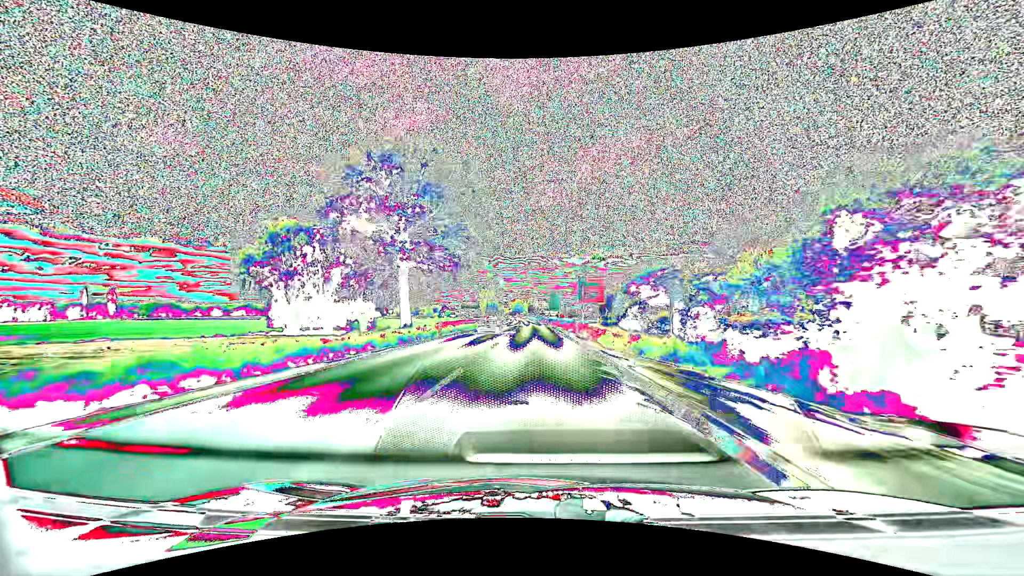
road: primary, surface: asphalt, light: Day
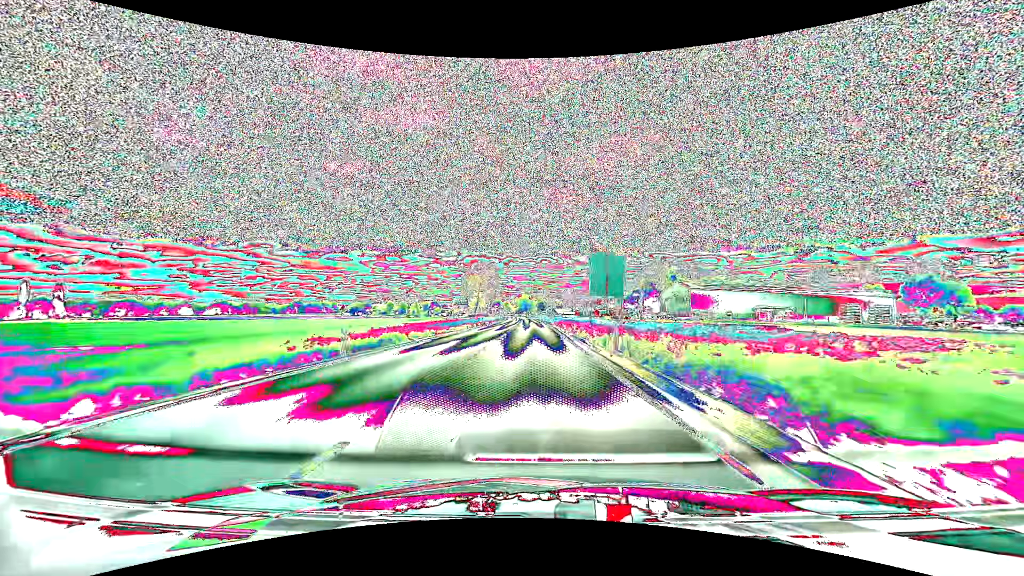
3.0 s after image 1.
(-0.6, +67.4) m; -1°
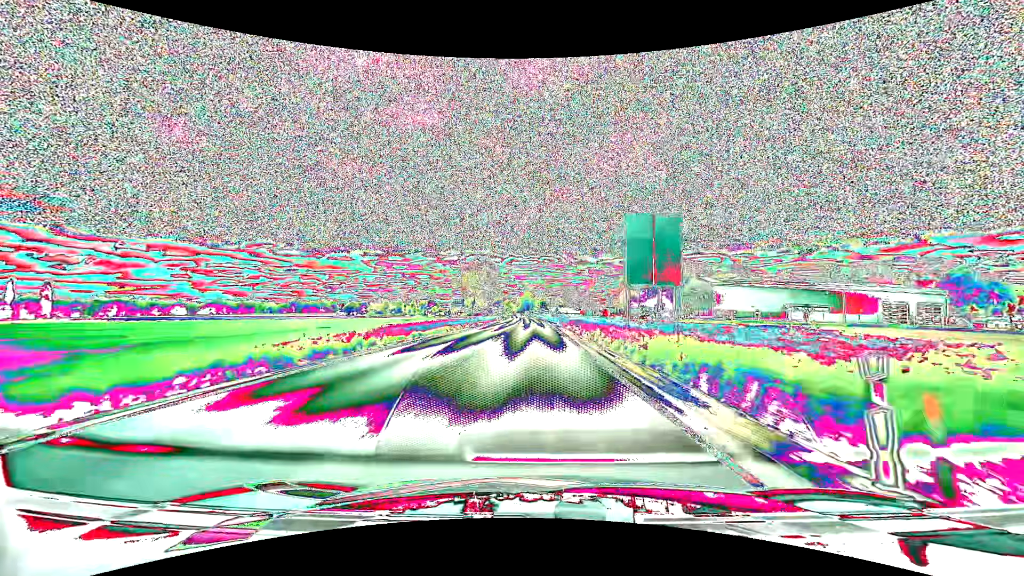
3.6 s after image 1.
(-0.1, +13.5) m; 0°
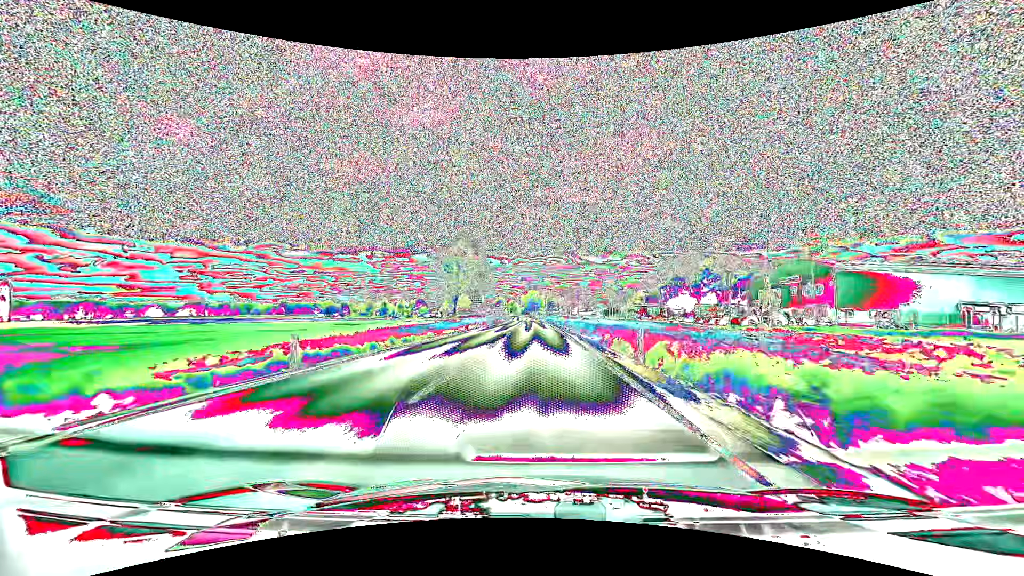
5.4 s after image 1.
(-0.3, +40.5) m; -1°
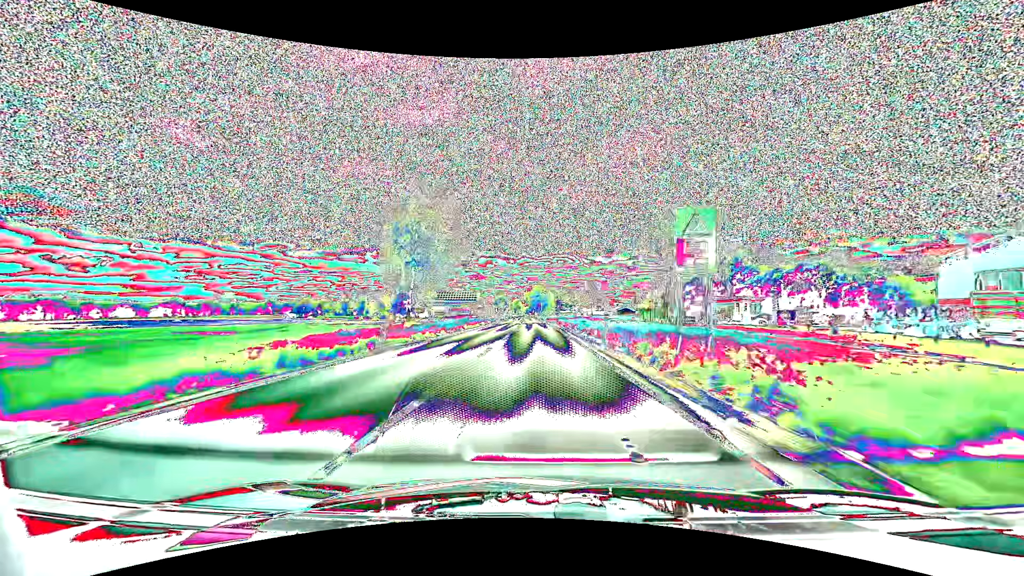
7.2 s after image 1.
(-0.3, +40.6) m; -1°
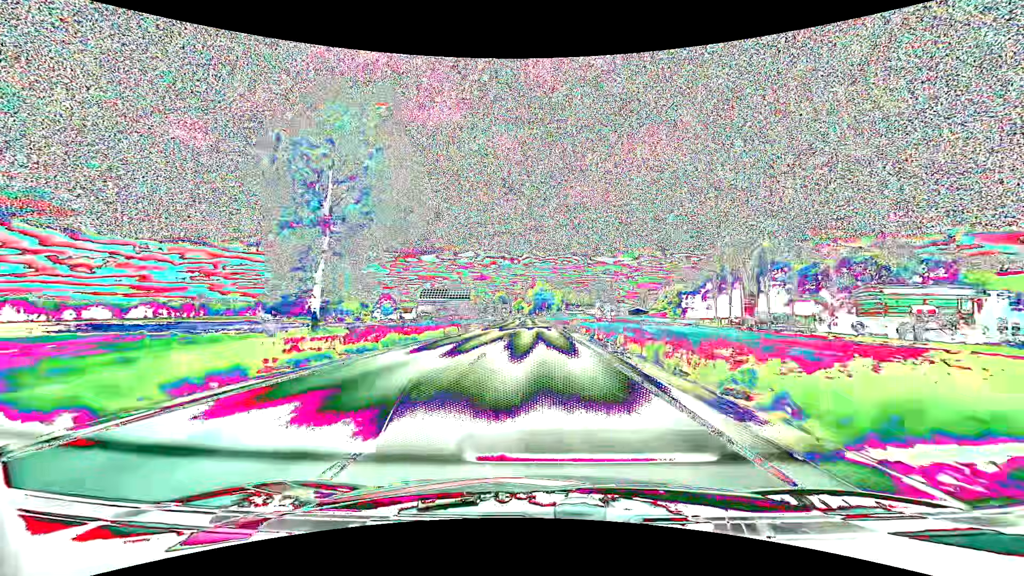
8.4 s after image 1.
(-0.1, +27.2) m; 0°
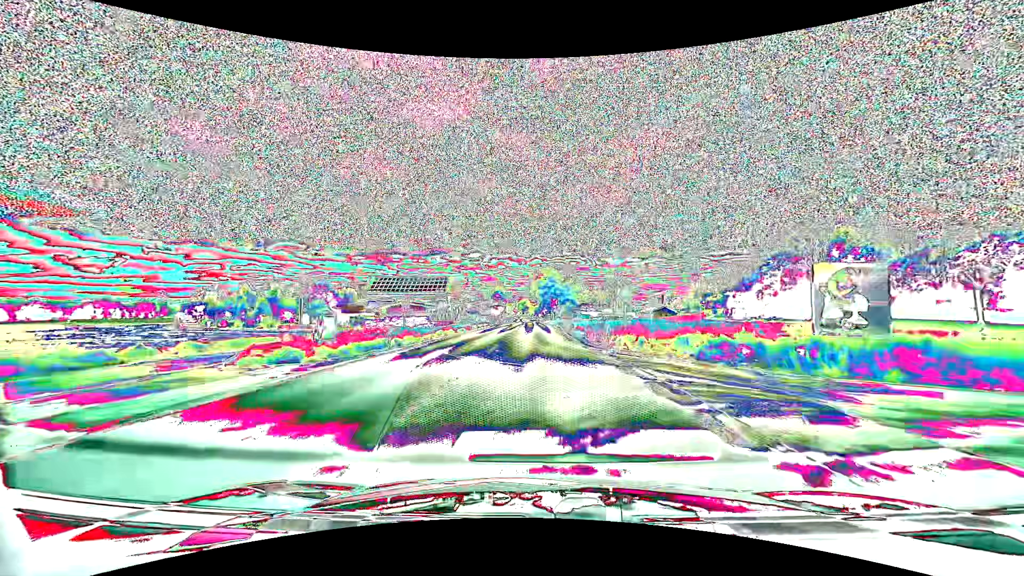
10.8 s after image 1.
(-0.4, +54.8) m; -1°
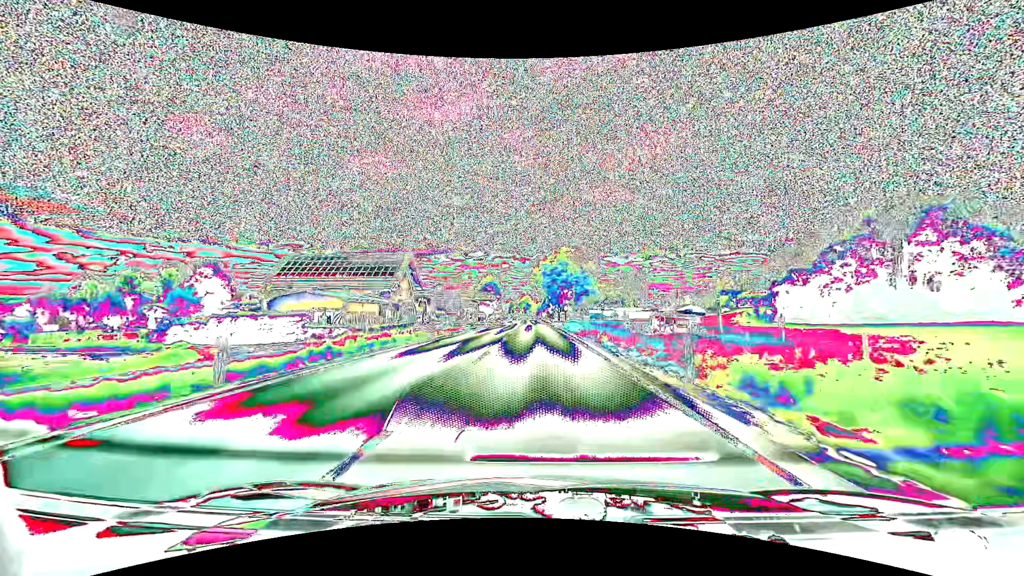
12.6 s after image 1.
(-0.1, +41.4) m; 0°
(0, +10) (0, +20) (0, +30) (0, +40) (0, +50) (0, +60) (0, +70) (0, +80) (-1, +90) (-1, +100) m
